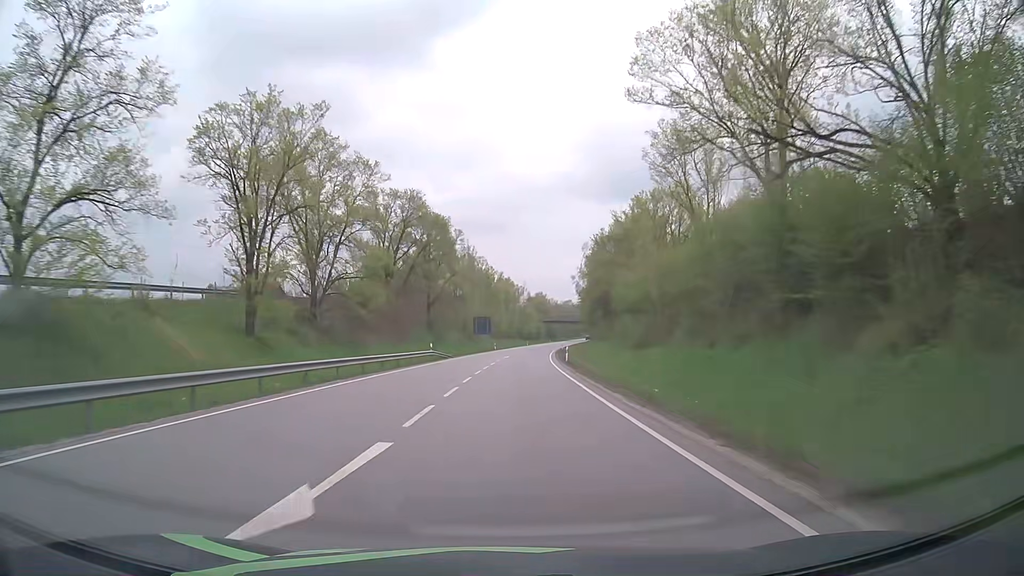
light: Day
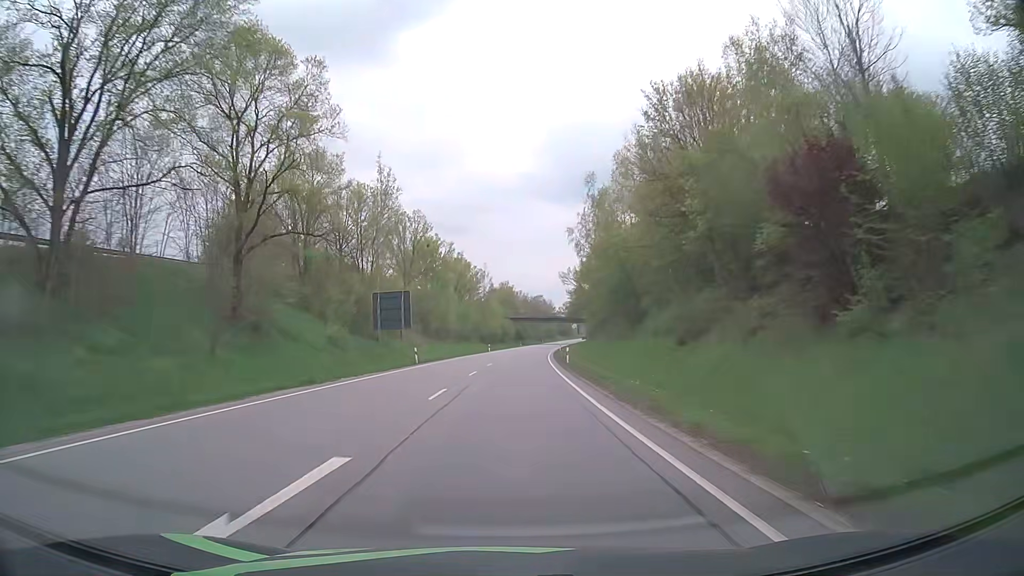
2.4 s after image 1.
(+1.7, +55.6) m; +3°
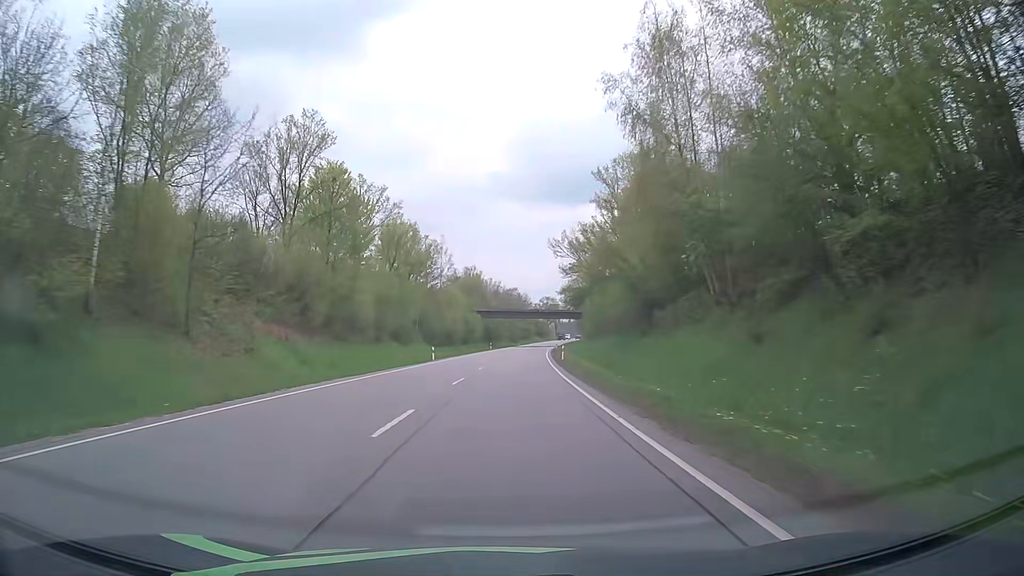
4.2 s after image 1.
(+0.7, +42.5) m; +2°
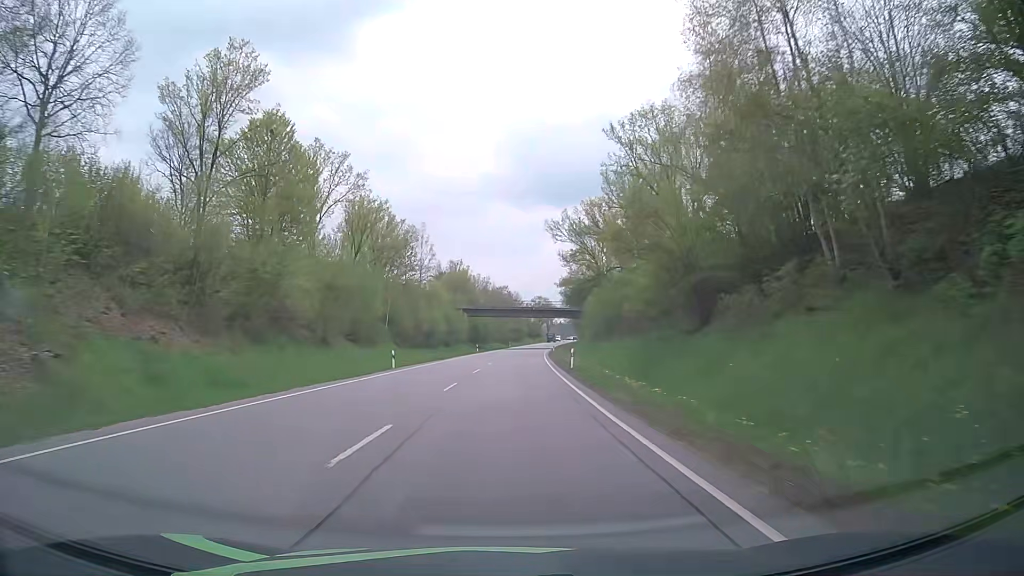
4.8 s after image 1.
(+0.1, +14.3) m; +1°
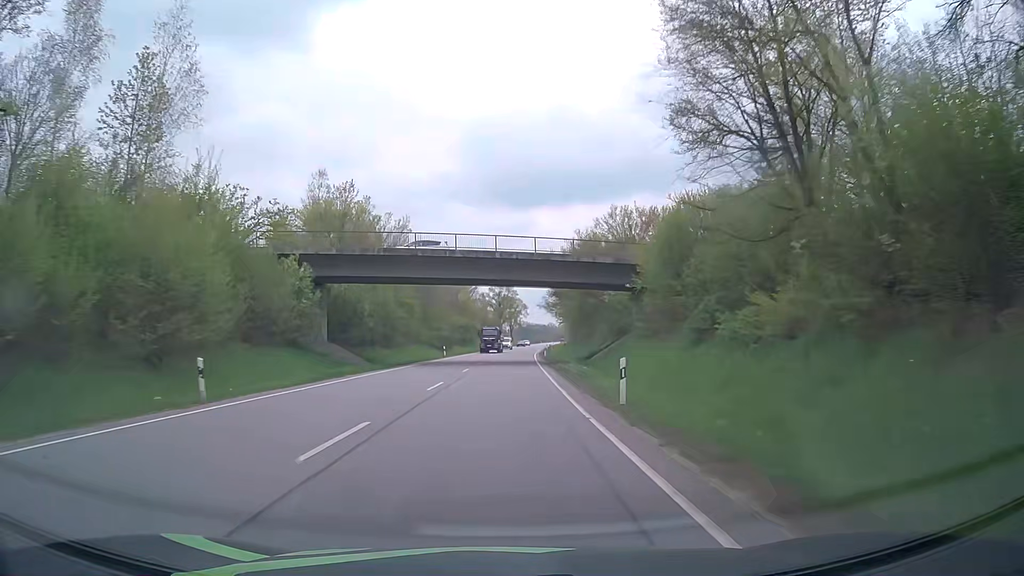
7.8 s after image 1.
(+2.2, +71.7) m; +4°
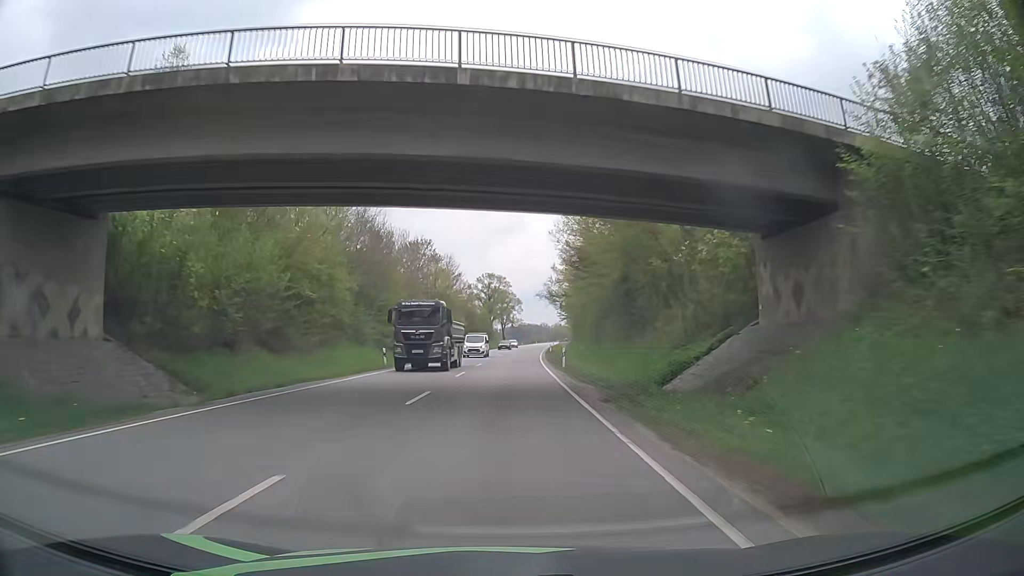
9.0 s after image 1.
(+0.1, +28.9) m; +1°
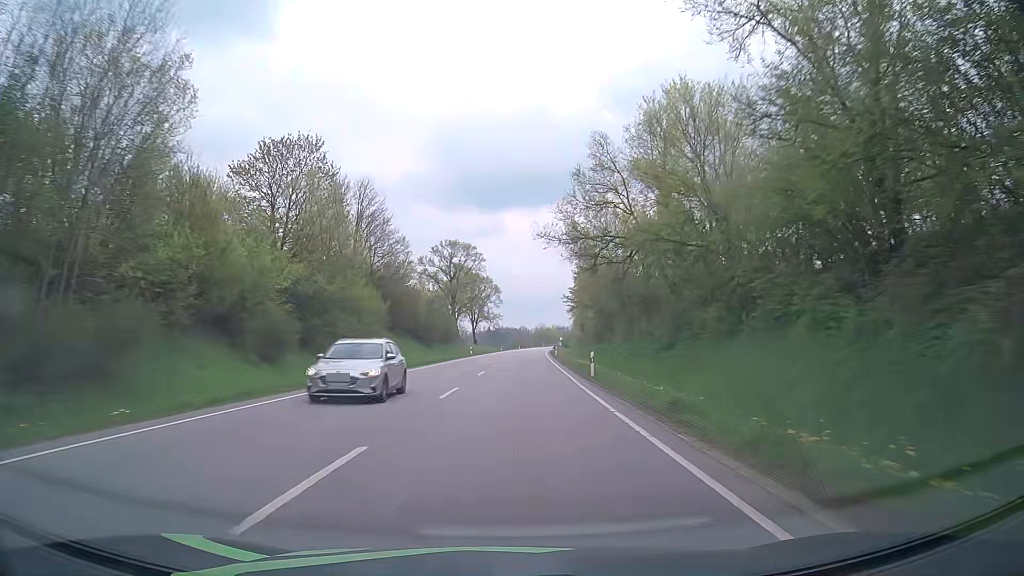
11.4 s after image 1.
(+0.6, +58.0) m; +2°
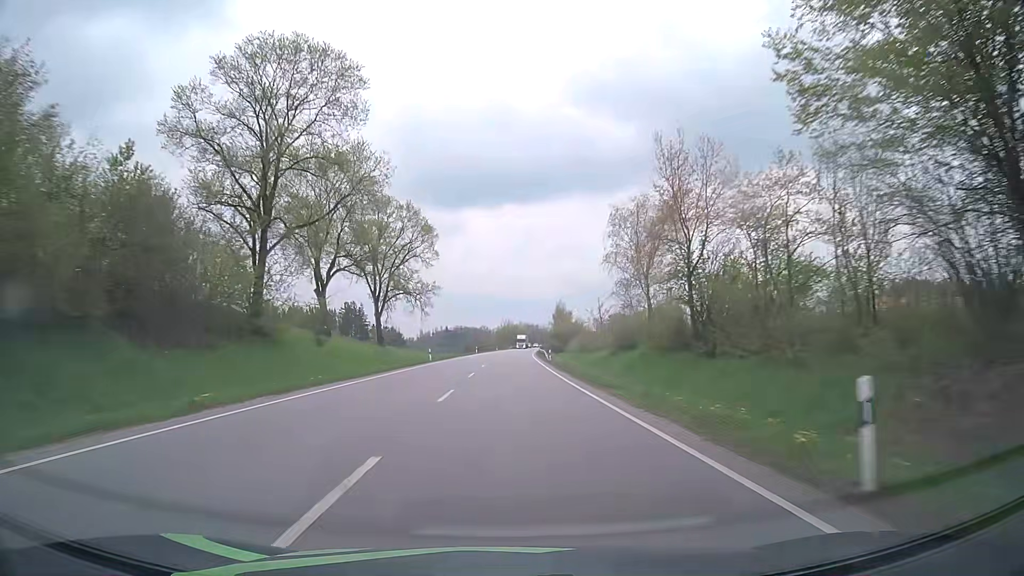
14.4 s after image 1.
(+1.8, +72.7) m; +3°
(0, +10) (0, +20) (0, +30) (0, +40) (0, +50) (+1, +60) (+1, +70) (+1, +80) (+2, +90) (+2, +100) m
